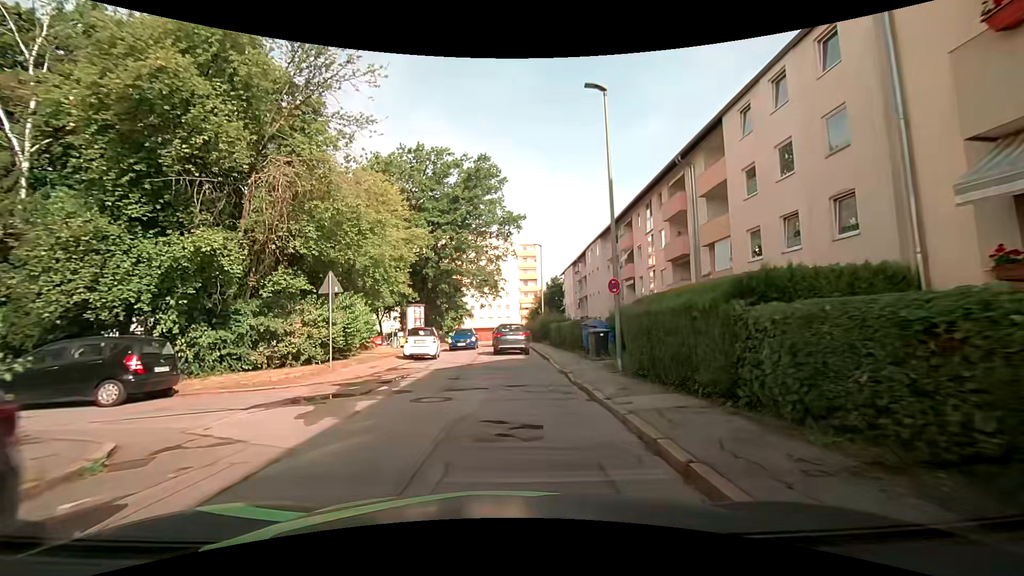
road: residential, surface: asphalt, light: Day
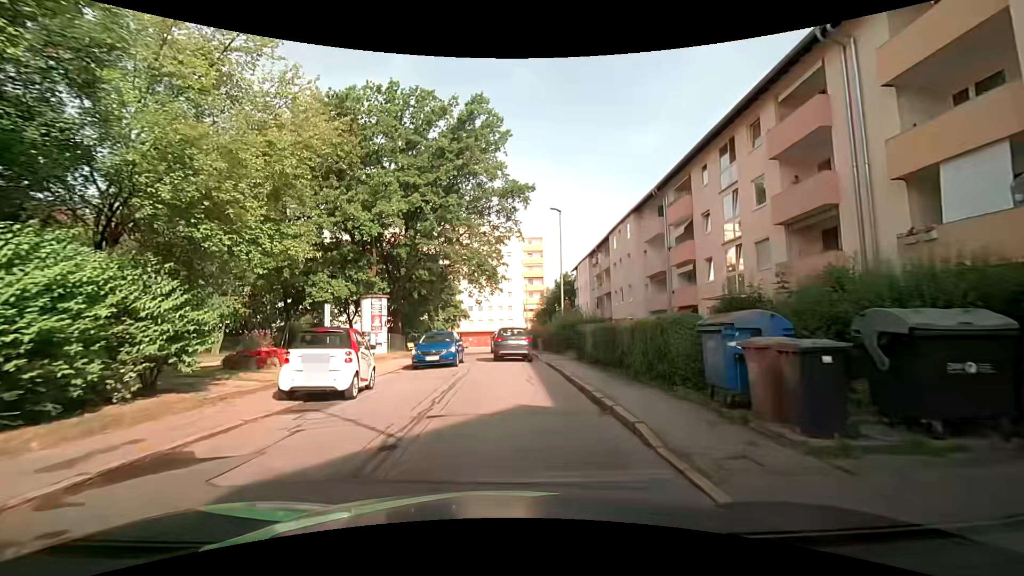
(-0.1, +13.1) m; -1°
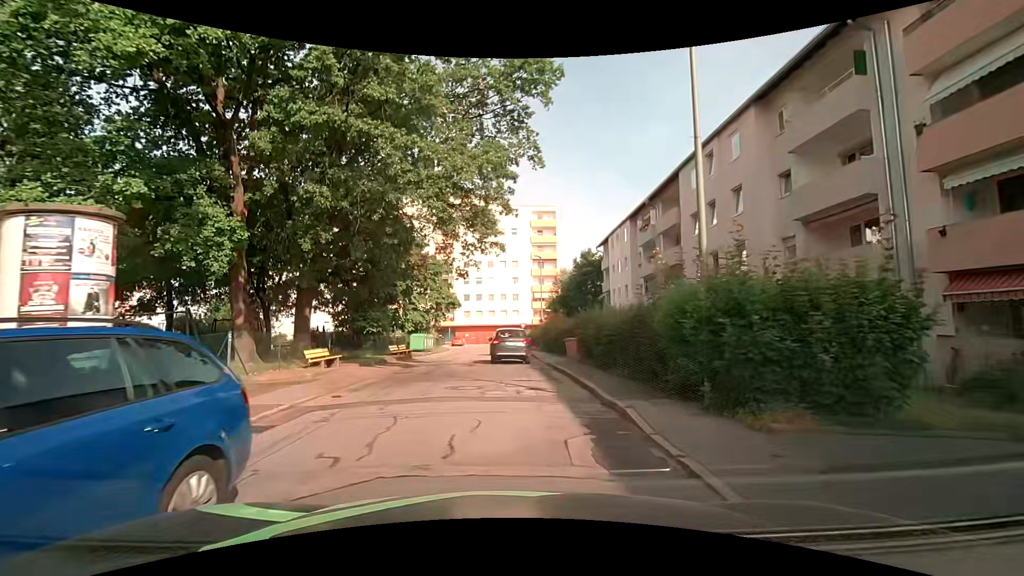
(+0.2, +19.3) m; 0°
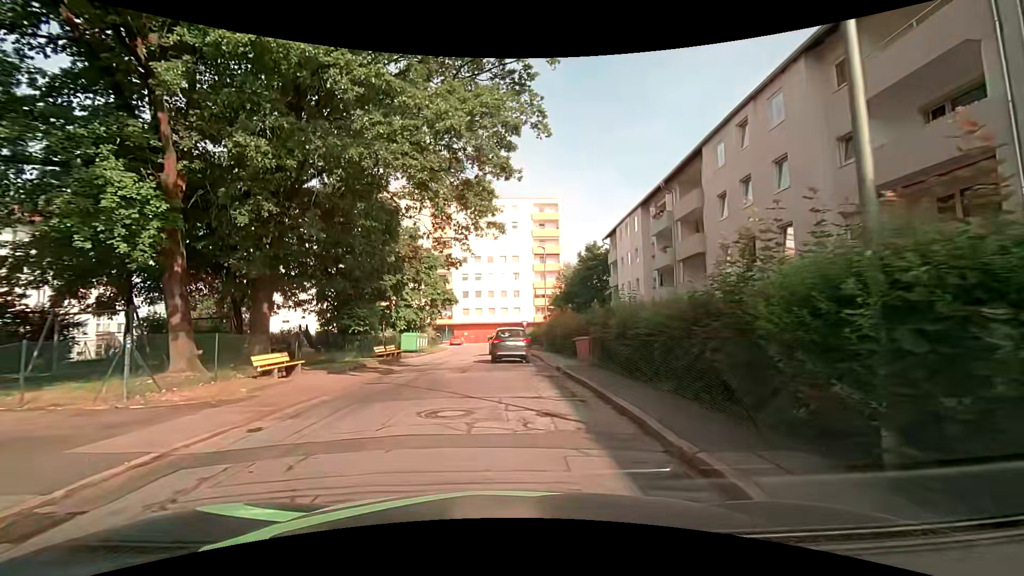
(0.0, +3.7) m; -1°
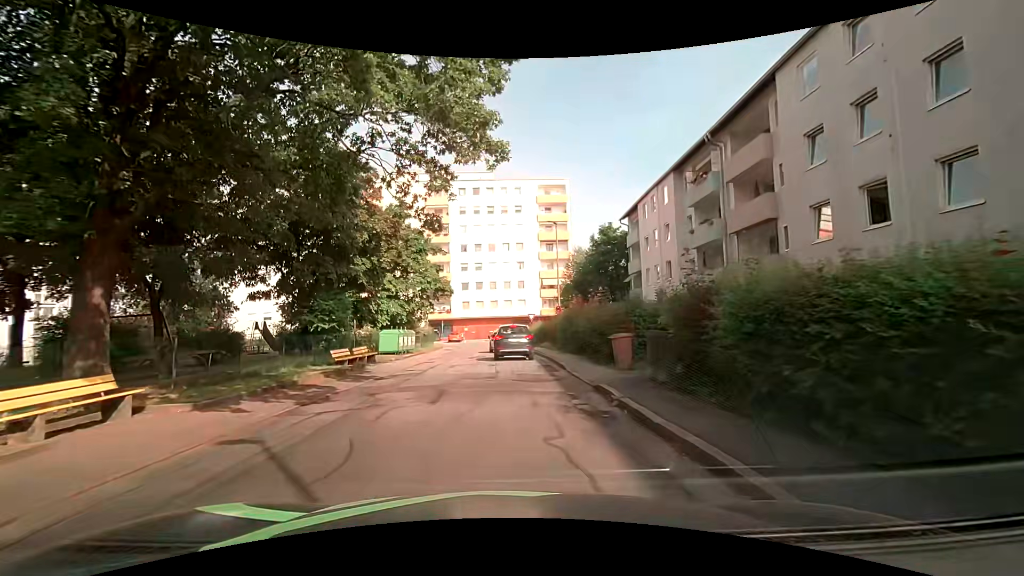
(+0.1, +7.3) m; +1°
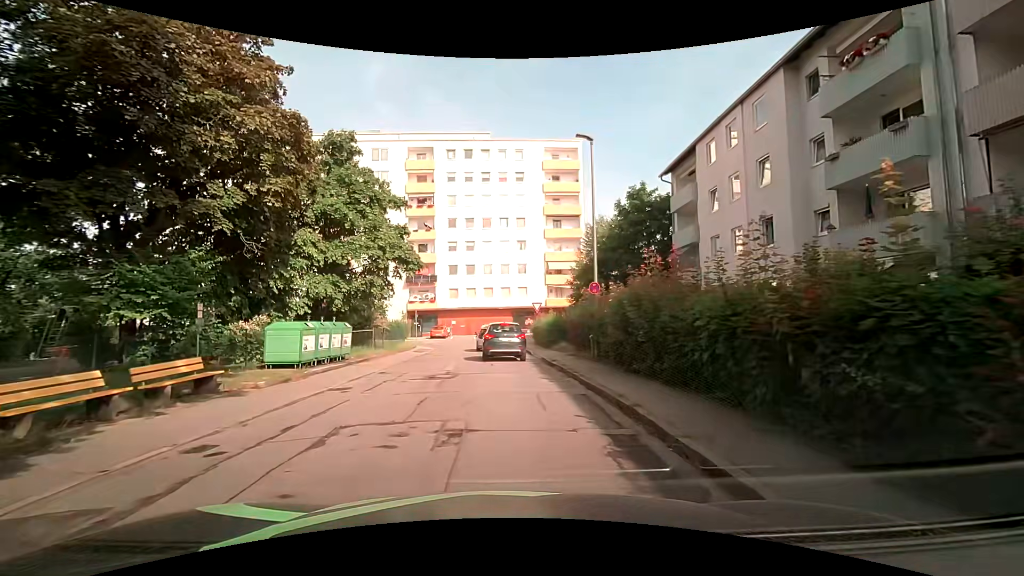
(-0.3, +13.3) m; -2°
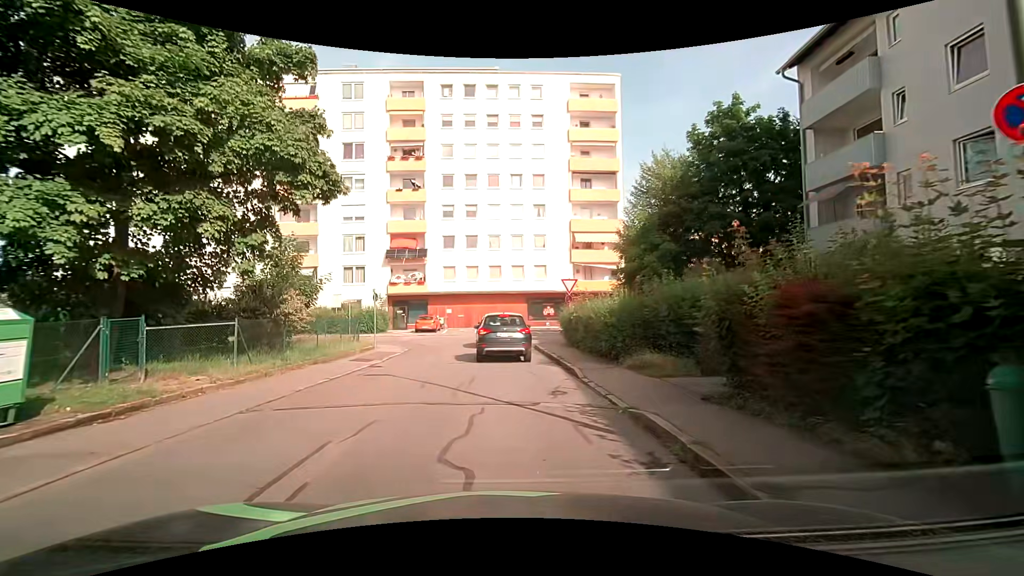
(+0.1, +14.3) m; 0°
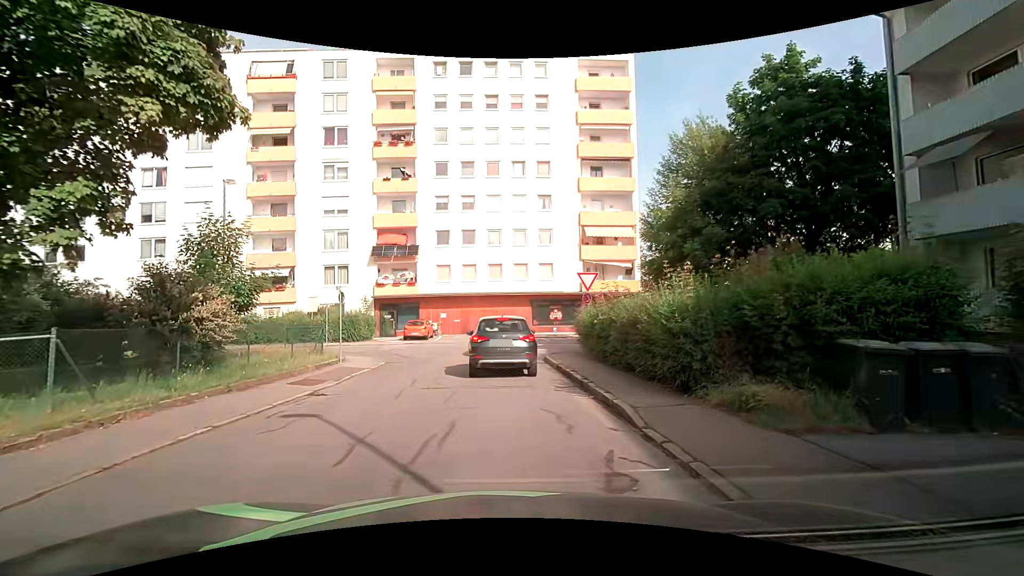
(0.0, +5.0) m; -2°
